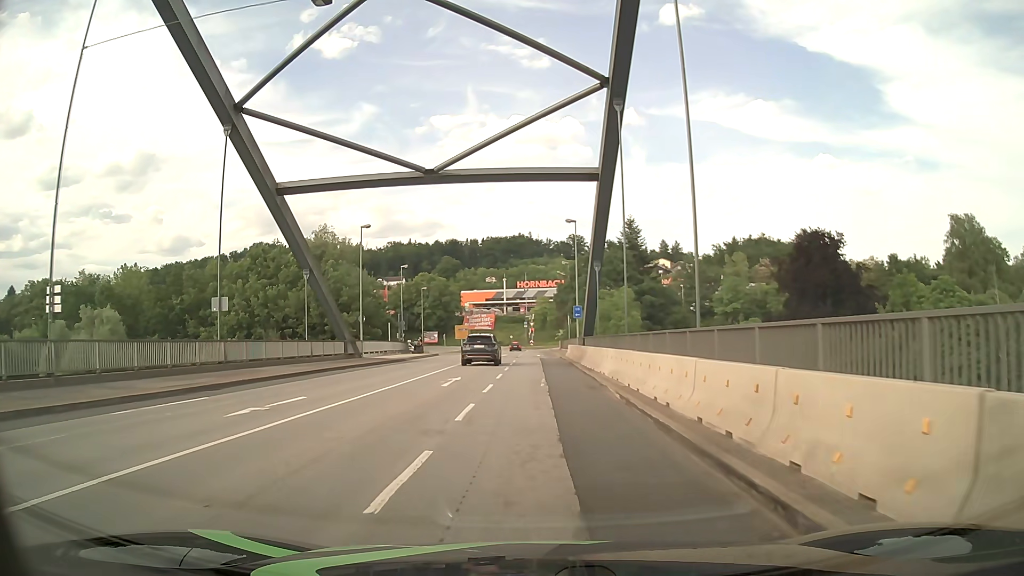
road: primary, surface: asphalt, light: Day
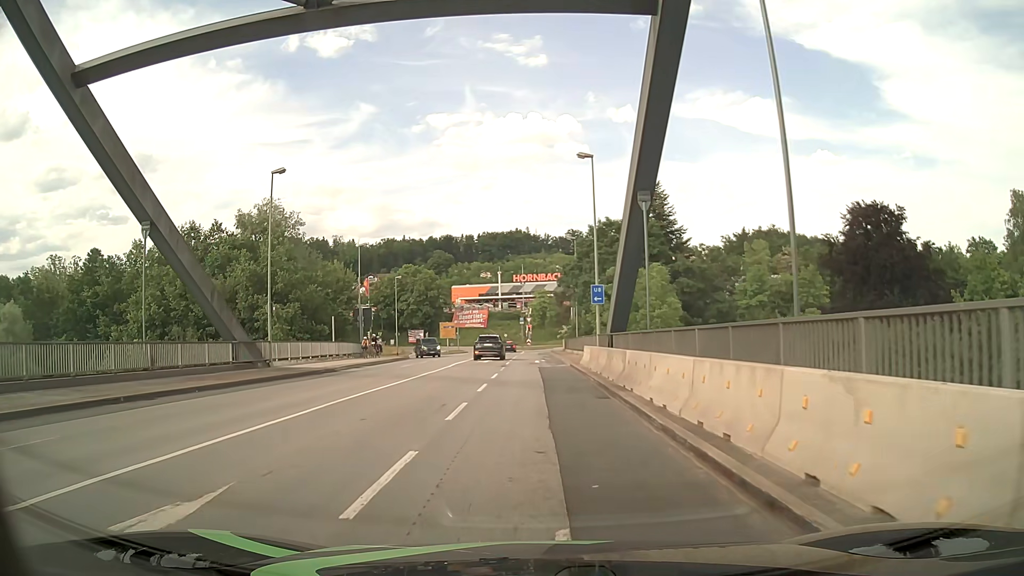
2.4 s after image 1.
(+0.2, +18.2) m; 0°
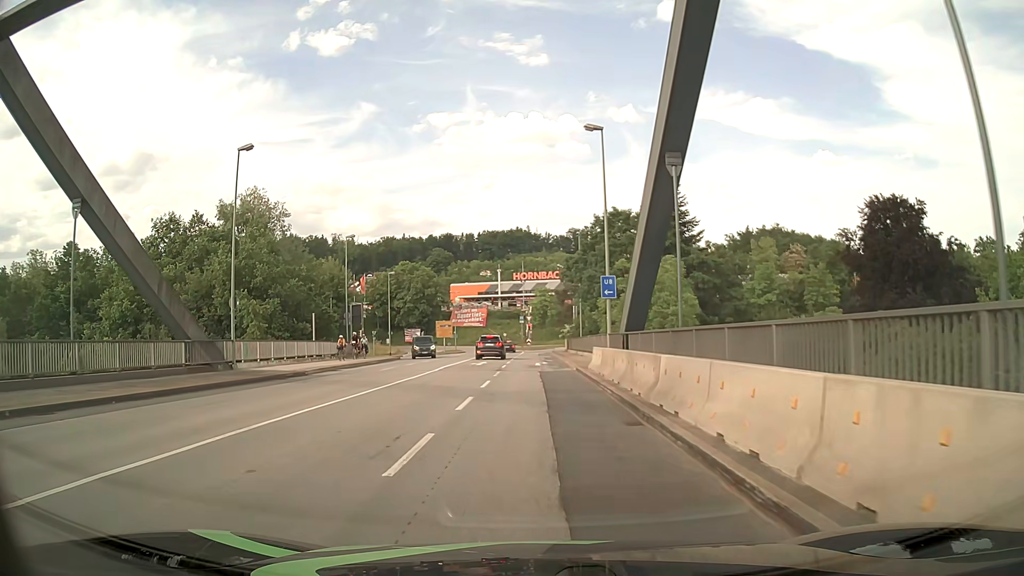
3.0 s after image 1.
(0.0, +4.6) m; 0°
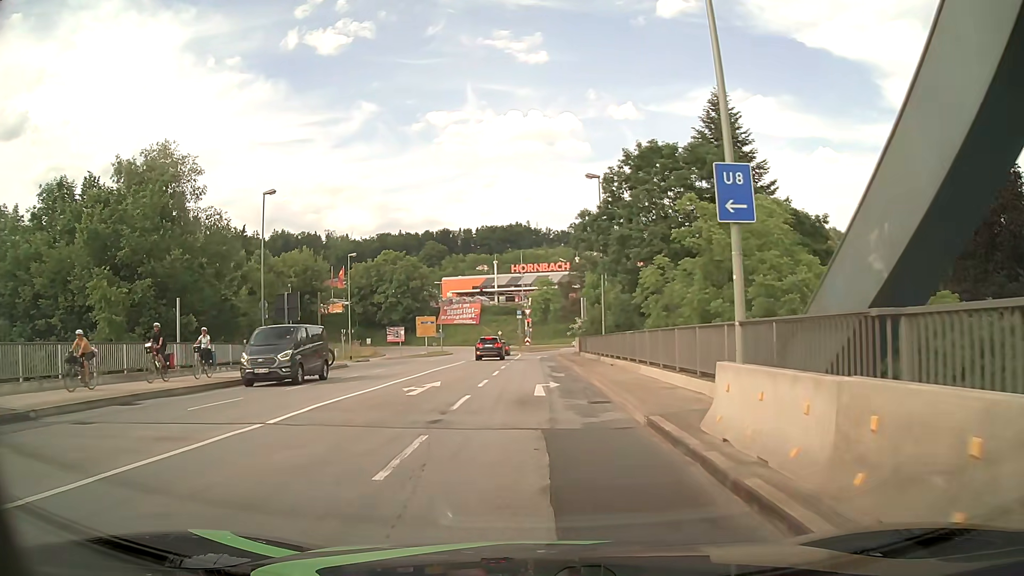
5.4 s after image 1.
(+0.2, +18.0) m; 0°
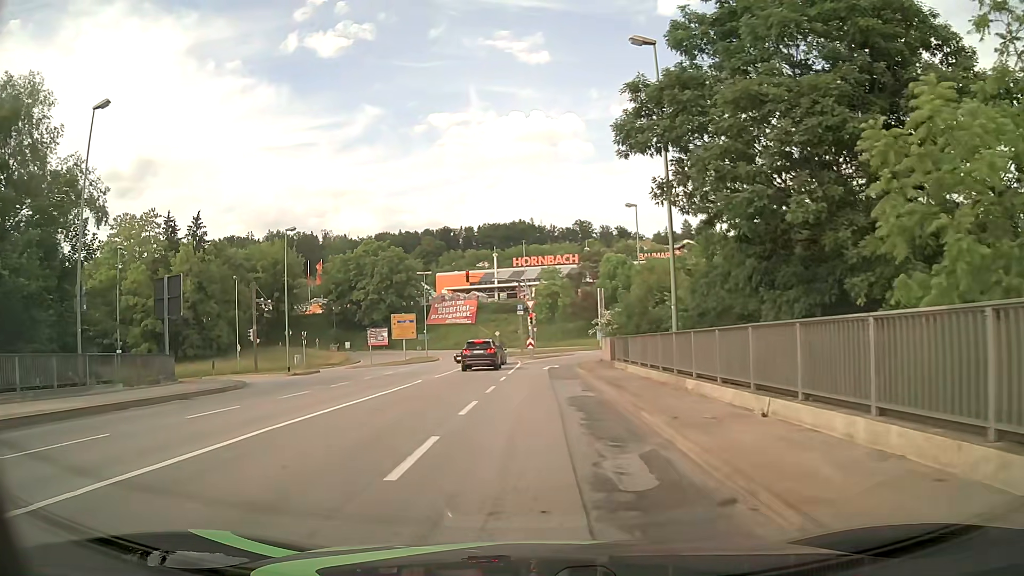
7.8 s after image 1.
(+0.1, +18.0) m; -1°
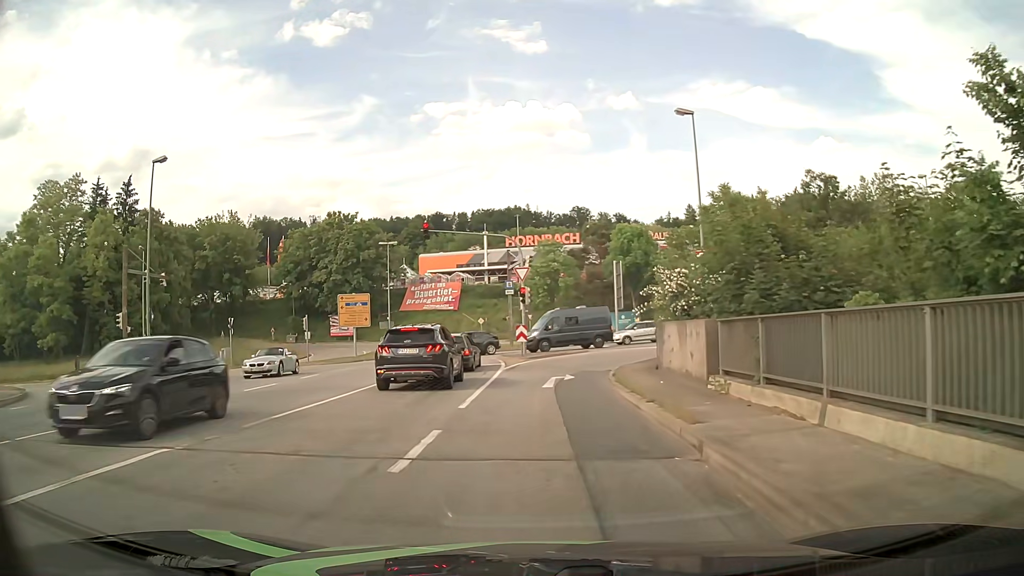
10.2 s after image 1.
(+0.3, +18.0) m; +2°
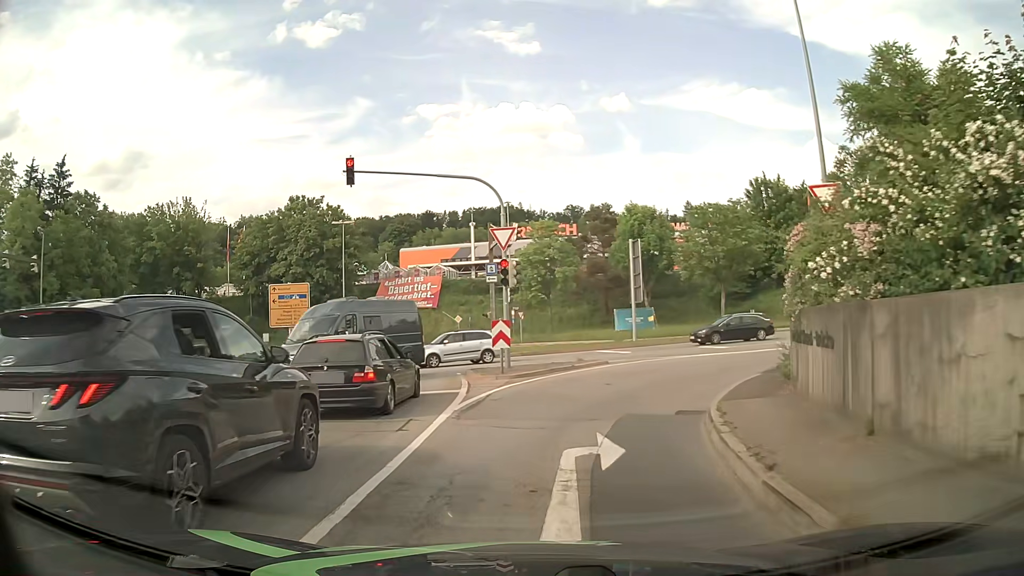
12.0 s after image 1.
(-0.1, +12.8) m; 0°
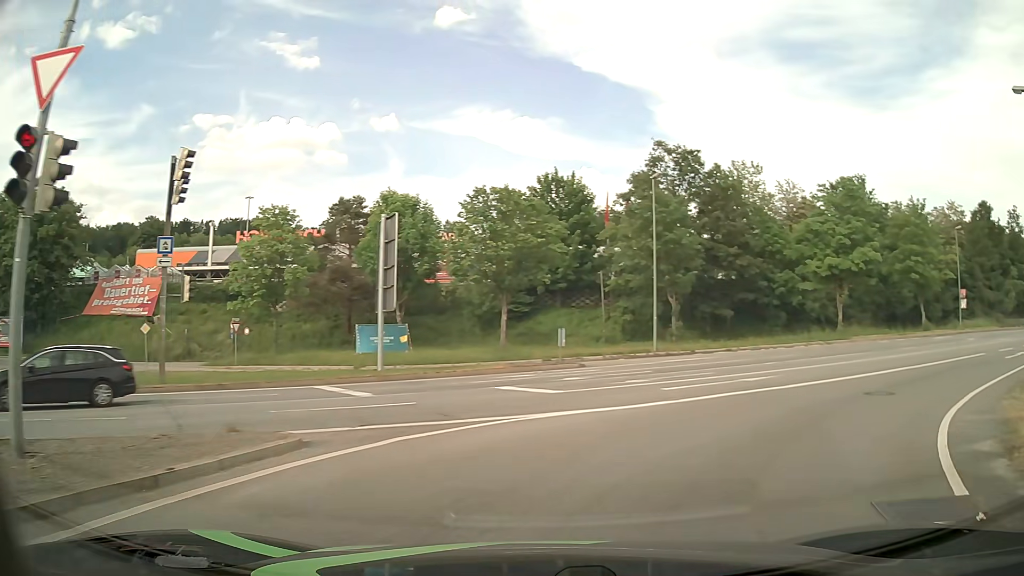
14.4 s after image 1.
(+1.4, +14.1) m; +21°
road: primary_link
